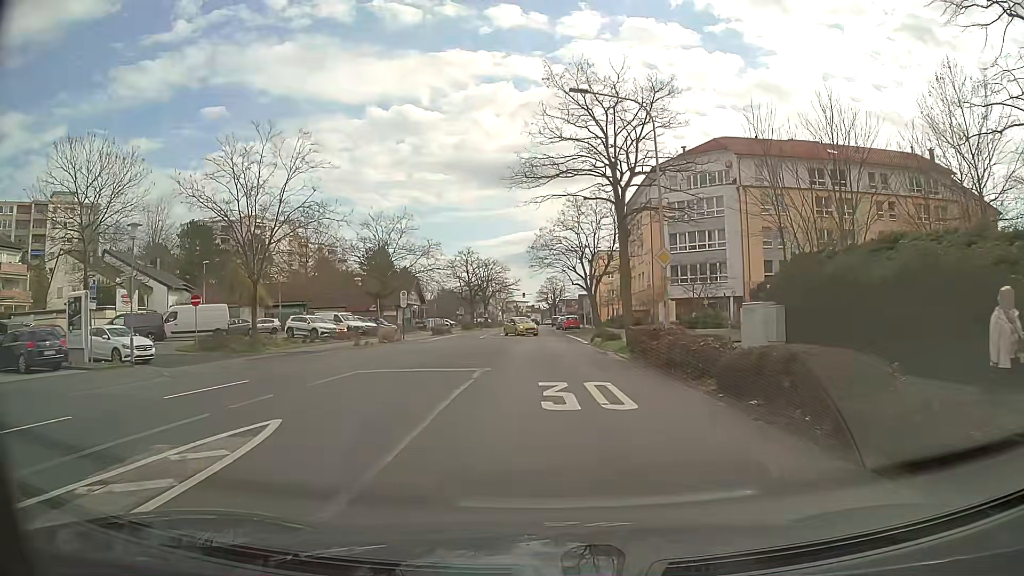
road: tertiary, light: Day
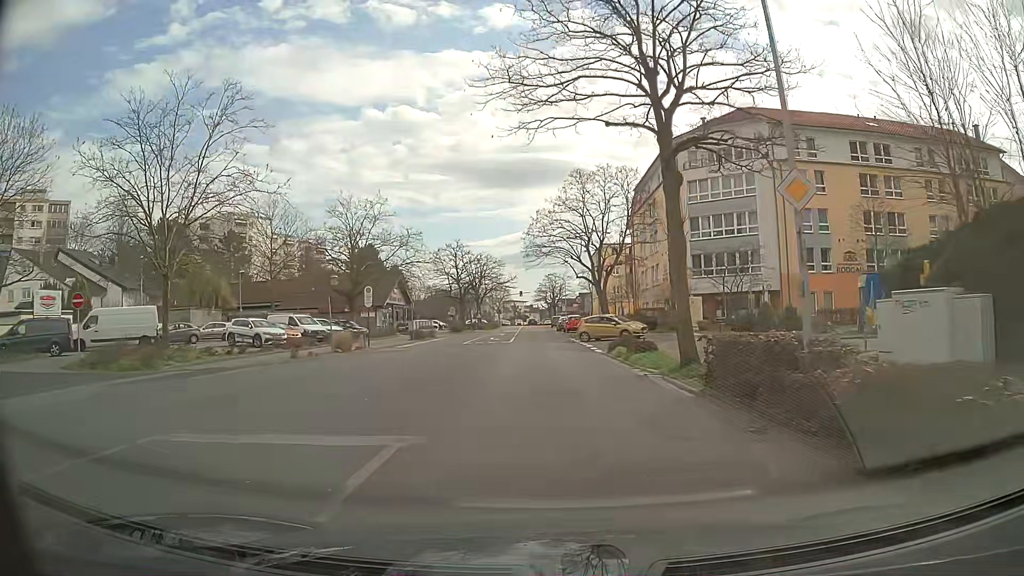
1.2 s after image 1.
(+0.1, +9.7) m; 0°
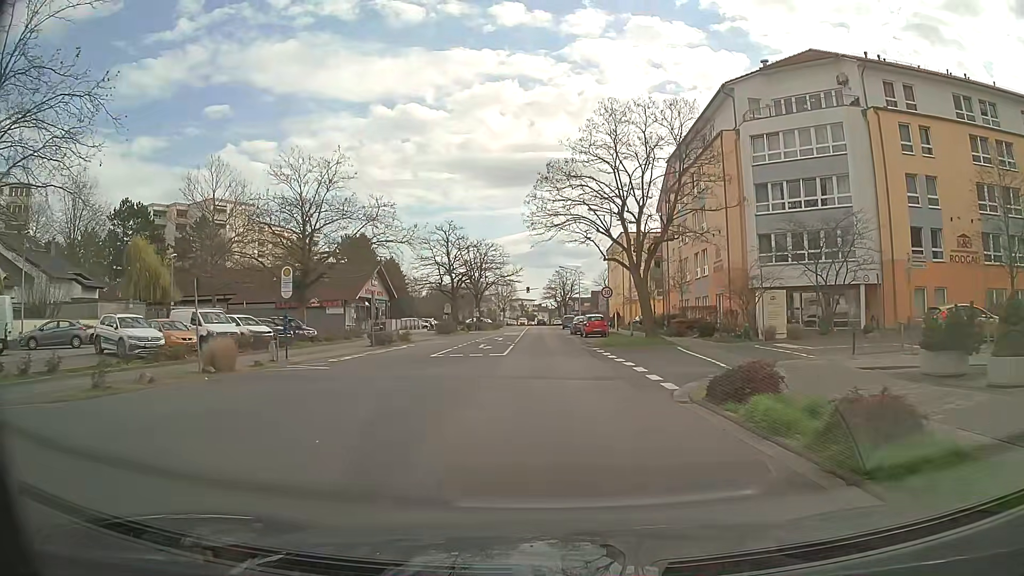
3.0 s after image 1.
(-0.1, +14.4) m; 0°
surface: asphalt
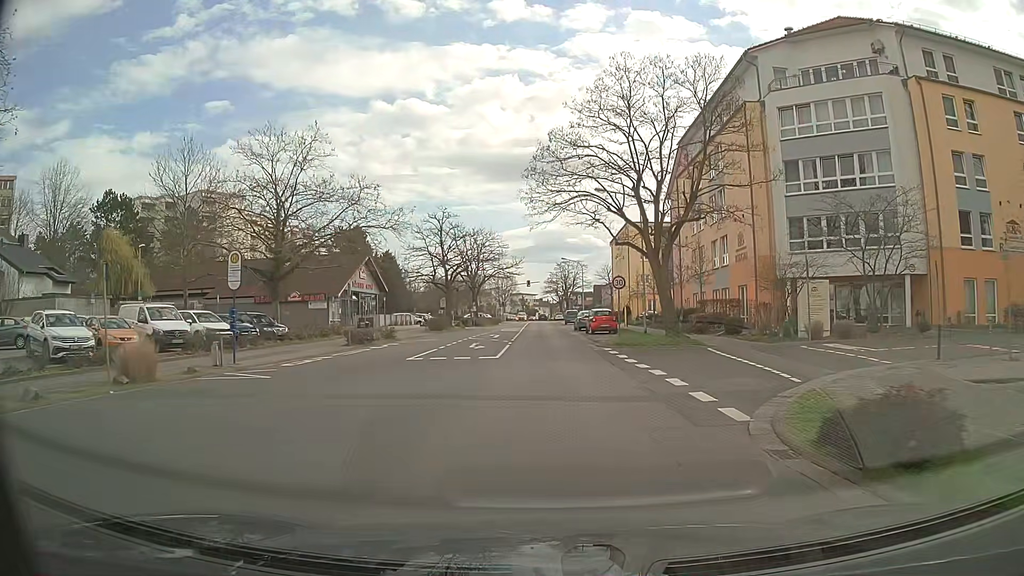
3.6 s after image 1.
(0.0, +4.8) m; 0°
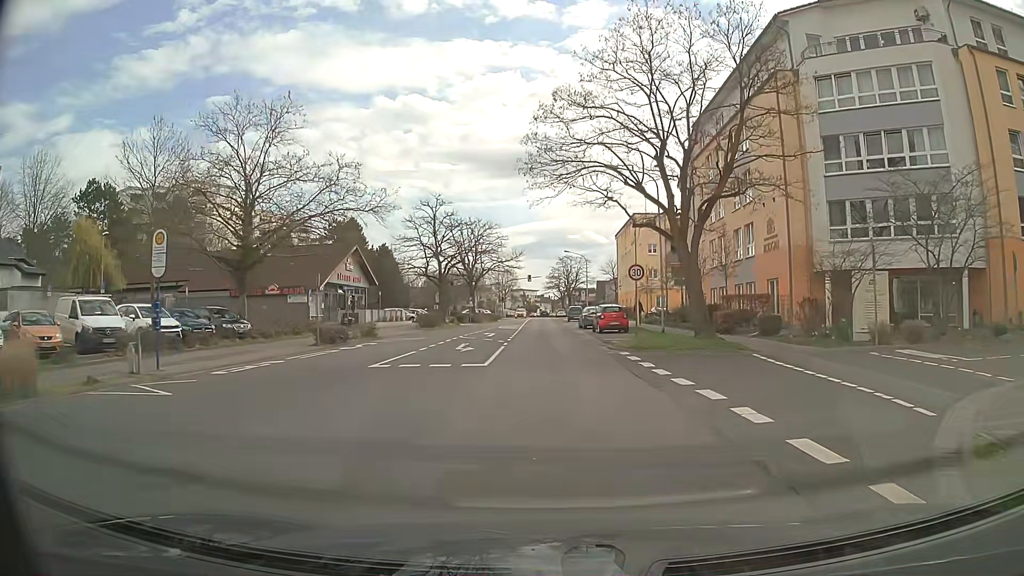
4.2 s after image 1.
(0.0, +4.8) m; 0°
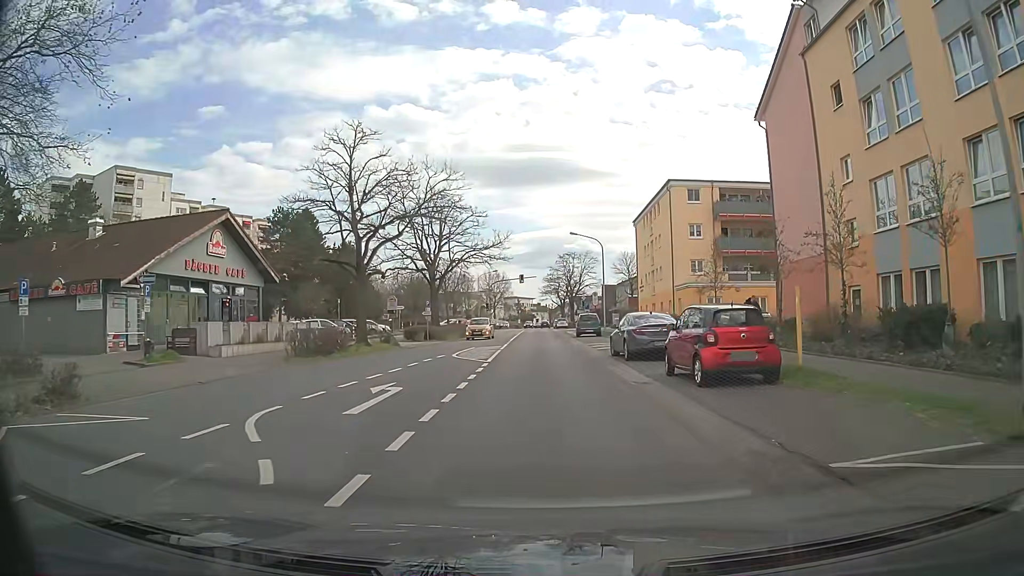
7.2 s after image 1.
(+0.1, +23.9) m; 0°
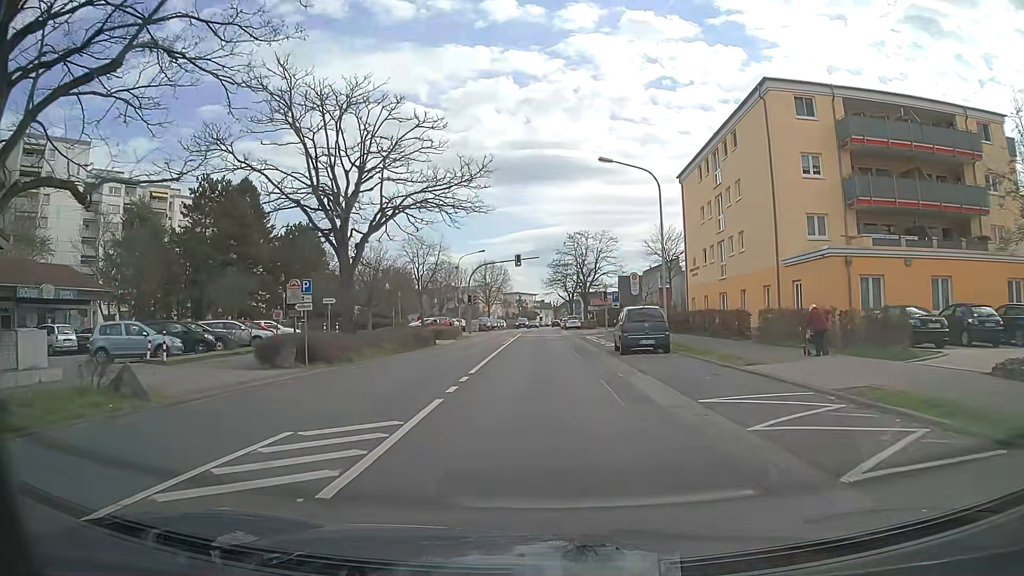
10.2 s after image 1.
(0.0, +23.9) m; 0°
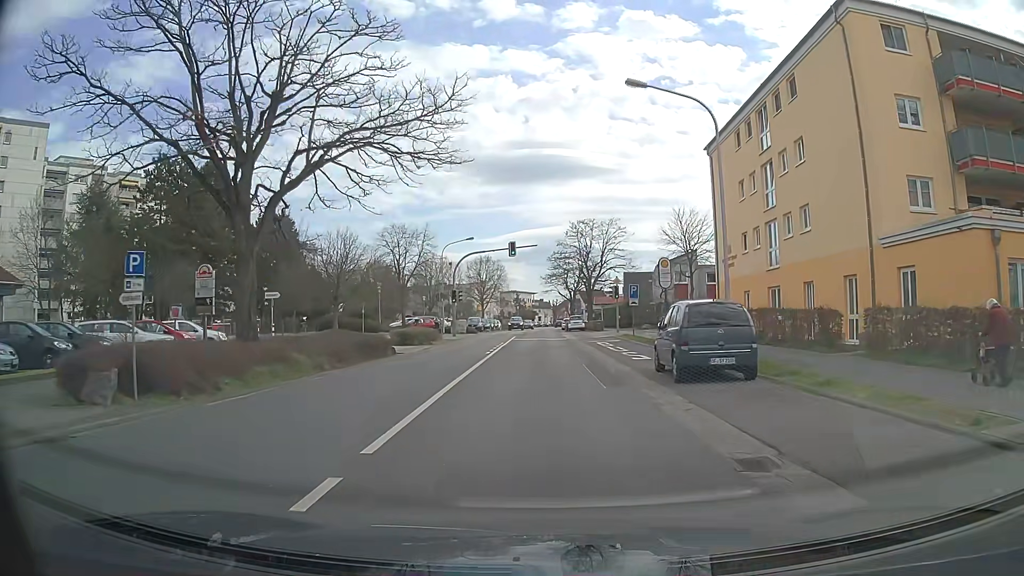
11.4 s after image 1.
(-0.1, +9.6) m; 0°
(0, +10) (0, +20) (0, +30) (0, +40) (-1, +50) (-1, +60) (-1, +70) (-1, +80) (-1, +90) (0, +100) m
